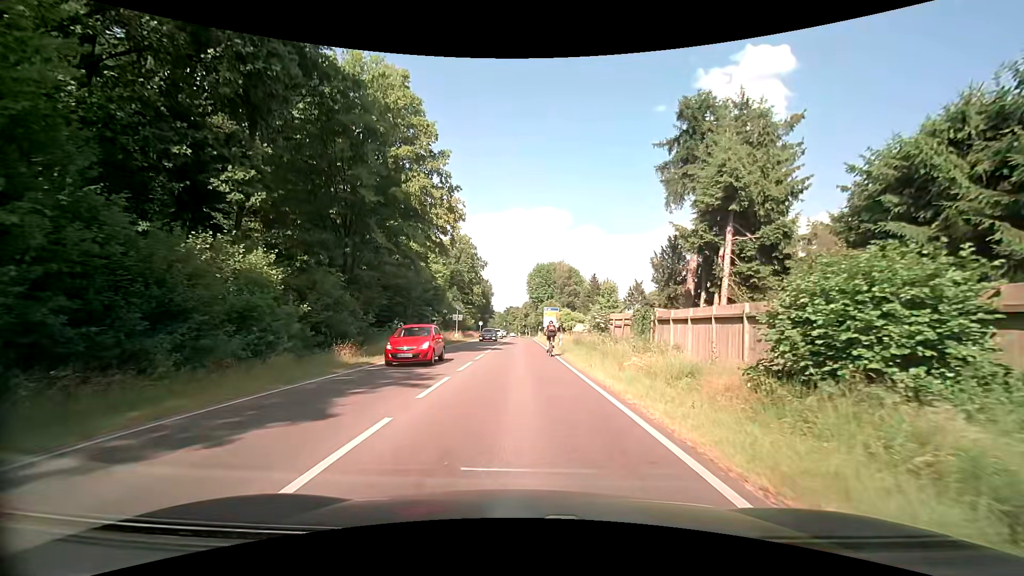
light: Day
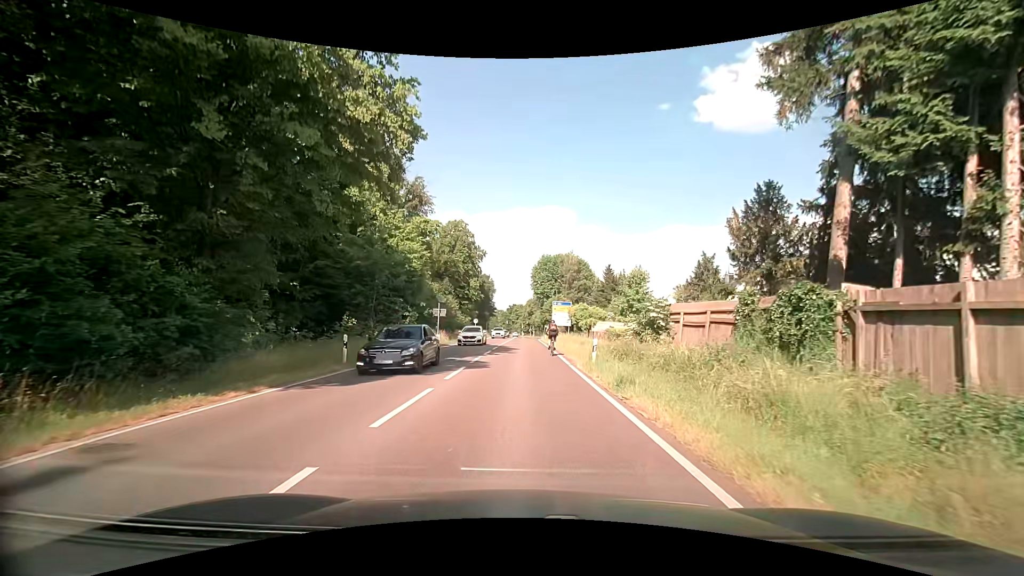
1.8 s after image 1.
(-0.1, +14.8) m; 0°
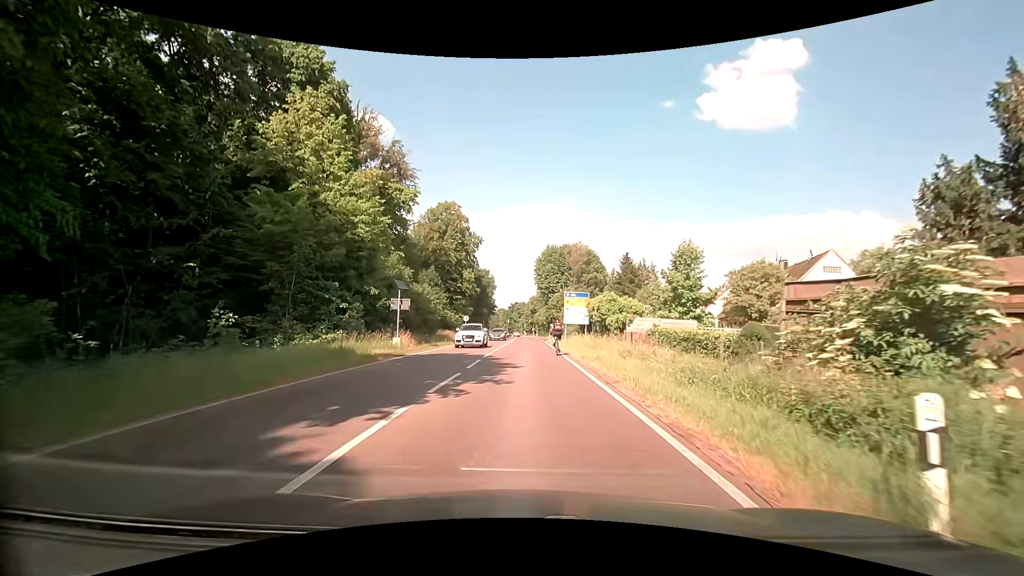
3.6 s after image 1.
(-0.2, +14.8) m; -1°
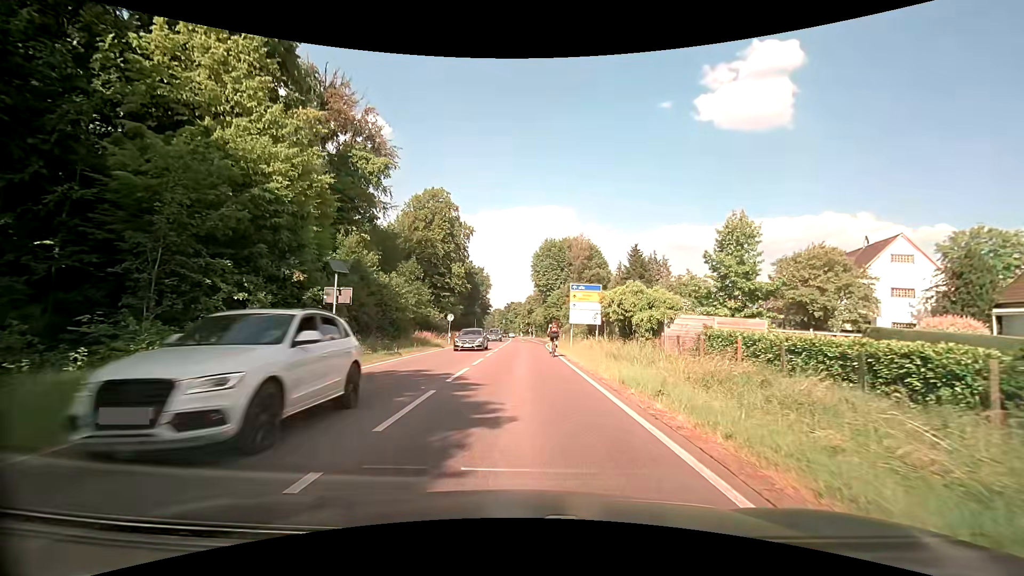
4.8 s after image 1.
(+0.1, +9.4) m; +1°
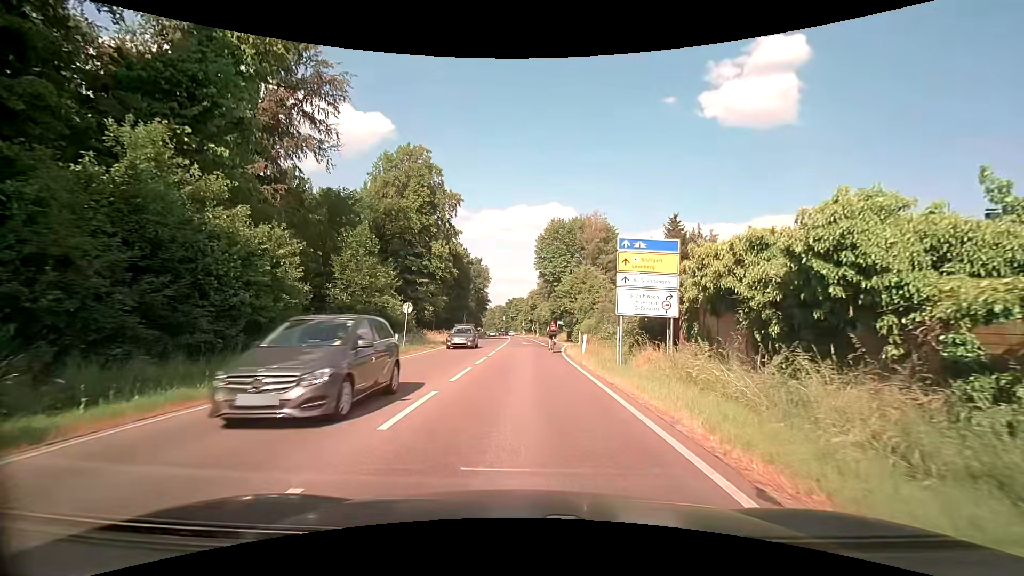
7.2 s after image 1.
(0.0, +18.2) m; 0°
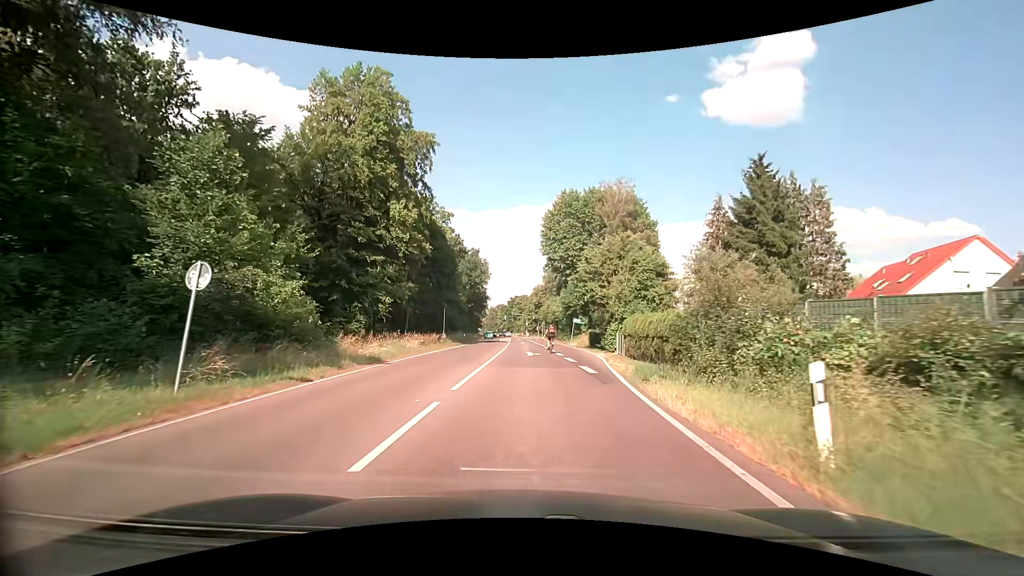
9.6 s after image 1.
(-0.1, +19.7) m; -1°
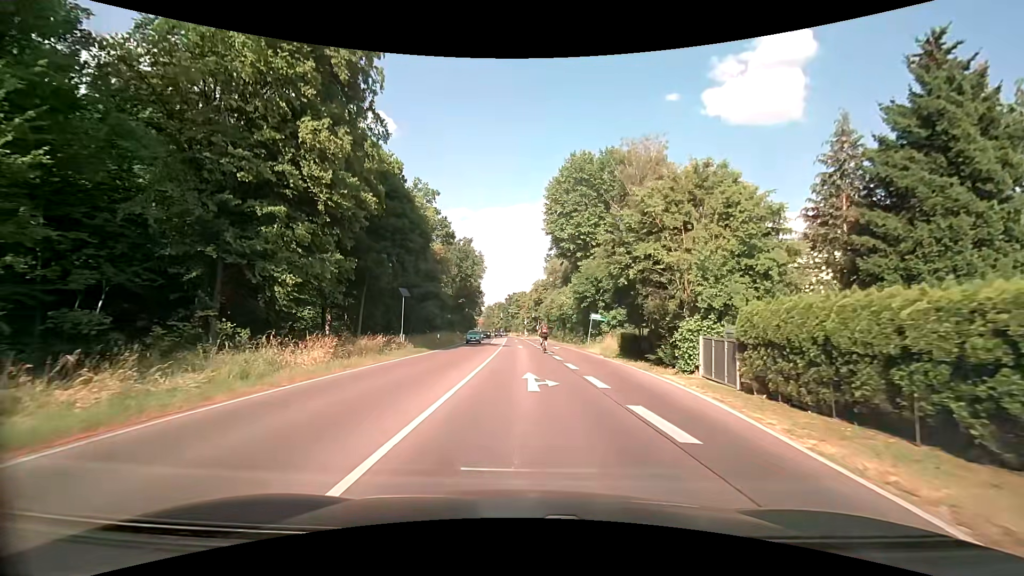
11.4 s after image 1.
(+0.3, +15.8) m; +1°
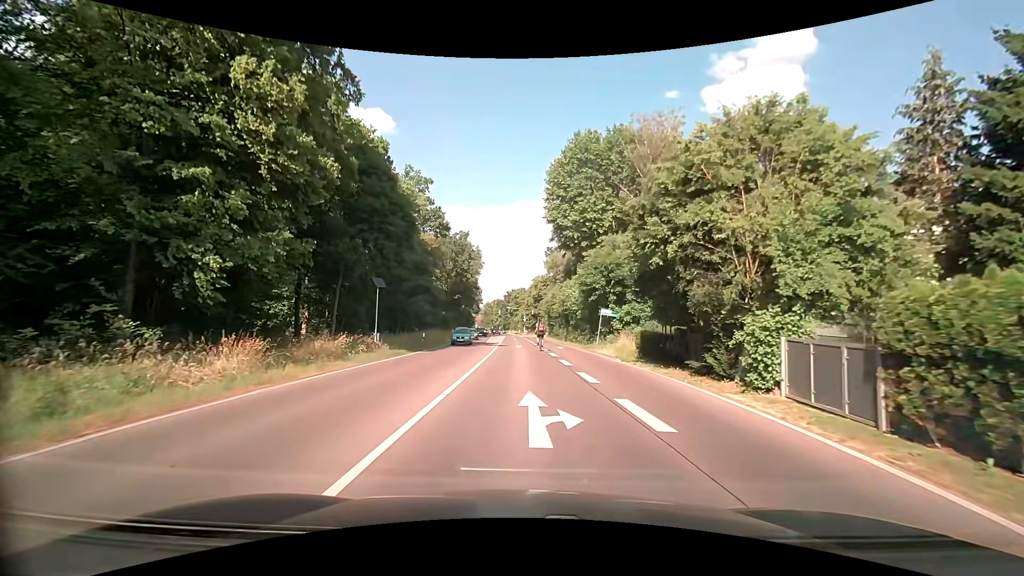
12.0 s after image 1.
(0.0, +5.4) m; 0°
